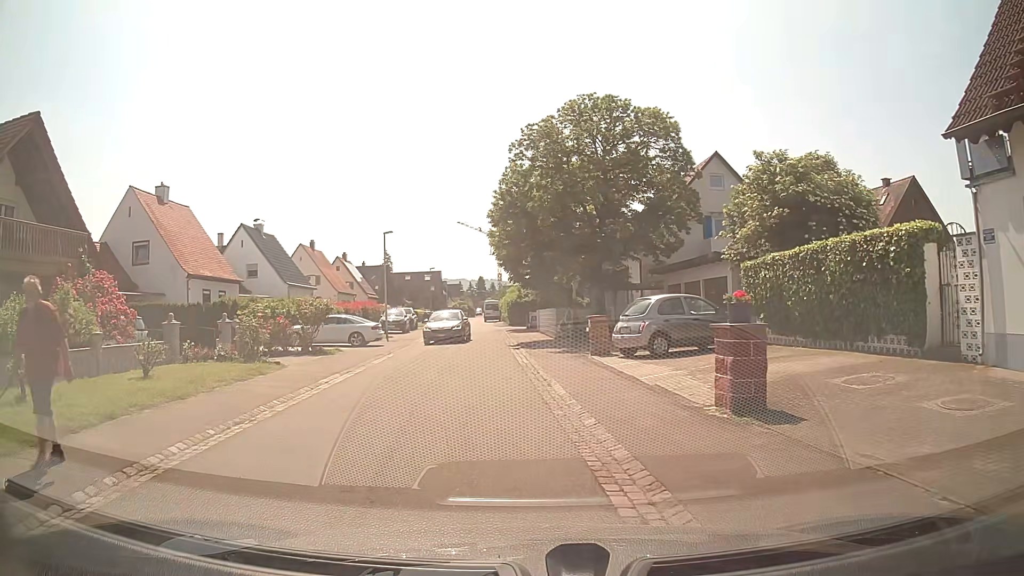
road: residential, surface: asphalt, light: Day
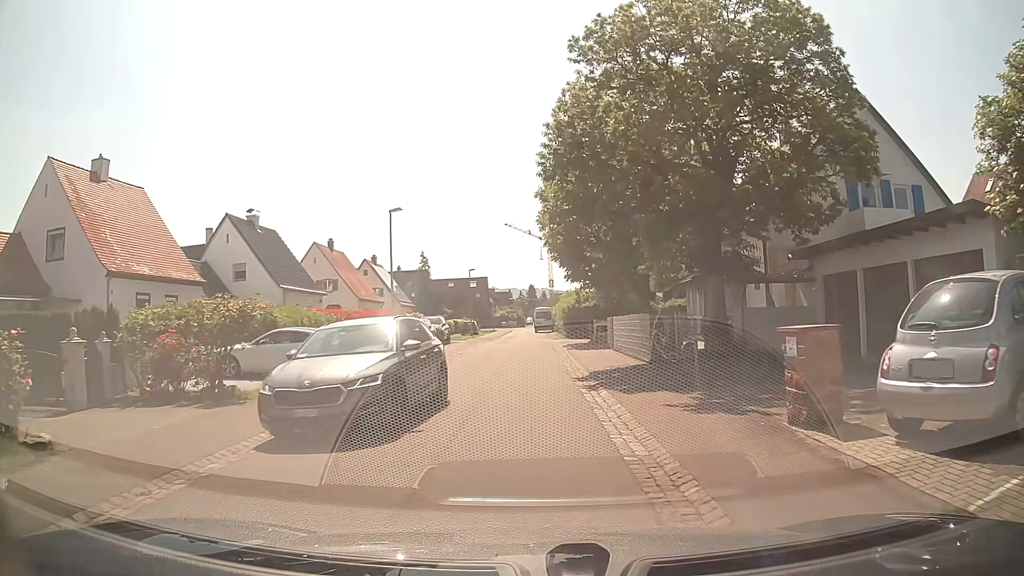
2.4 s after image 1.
(-0.6, +11.7) m; -5°
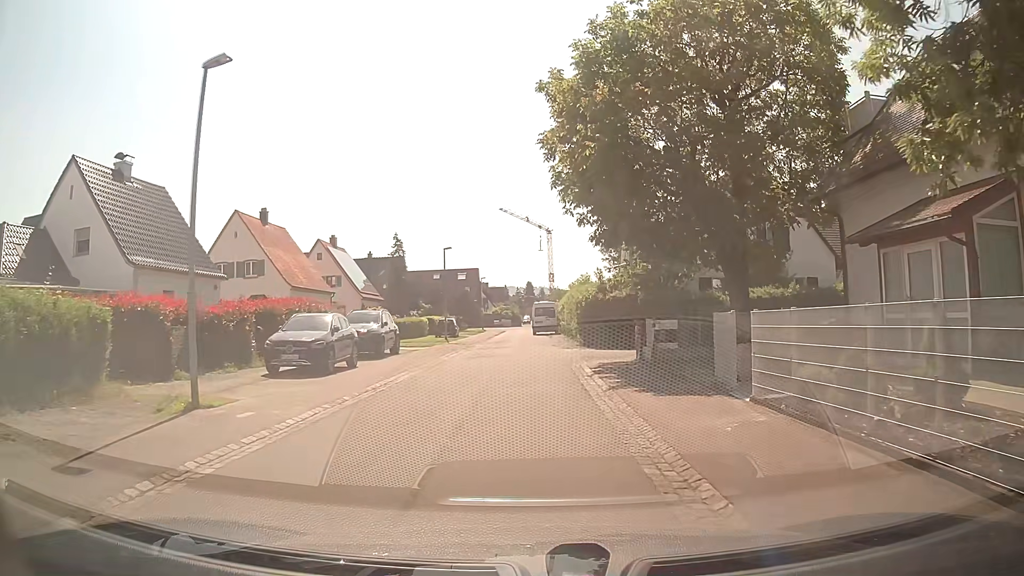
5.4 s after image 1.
(0.0, +16.9) m; 0°
(0, +10) (0, +20) (0, +30) (-1, +40) (-2, +50) (-2, +60) (0, +70) (0, +80) (-1, +90) (-9, +94) m
